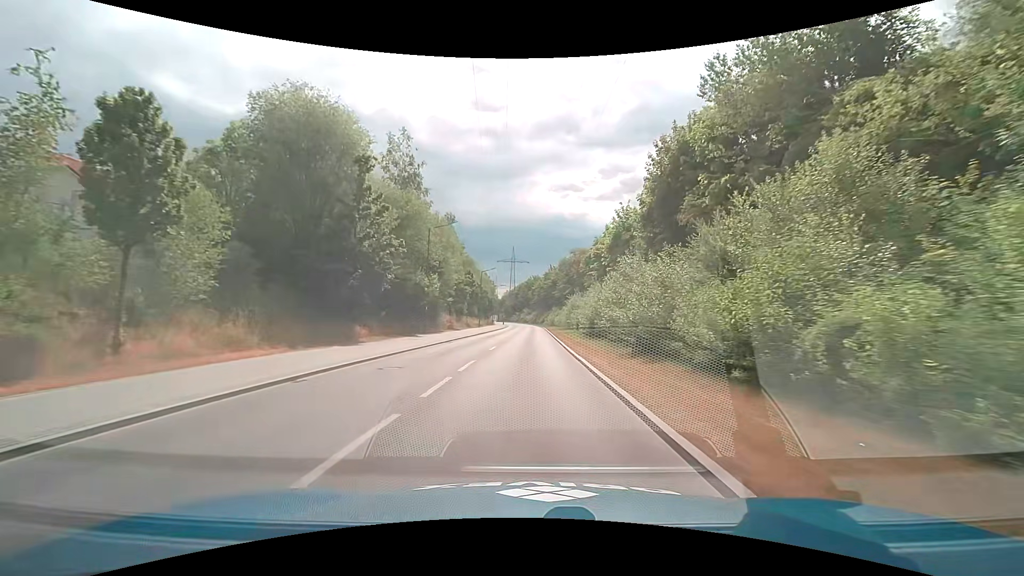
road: tertiary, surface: asphalt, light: Day
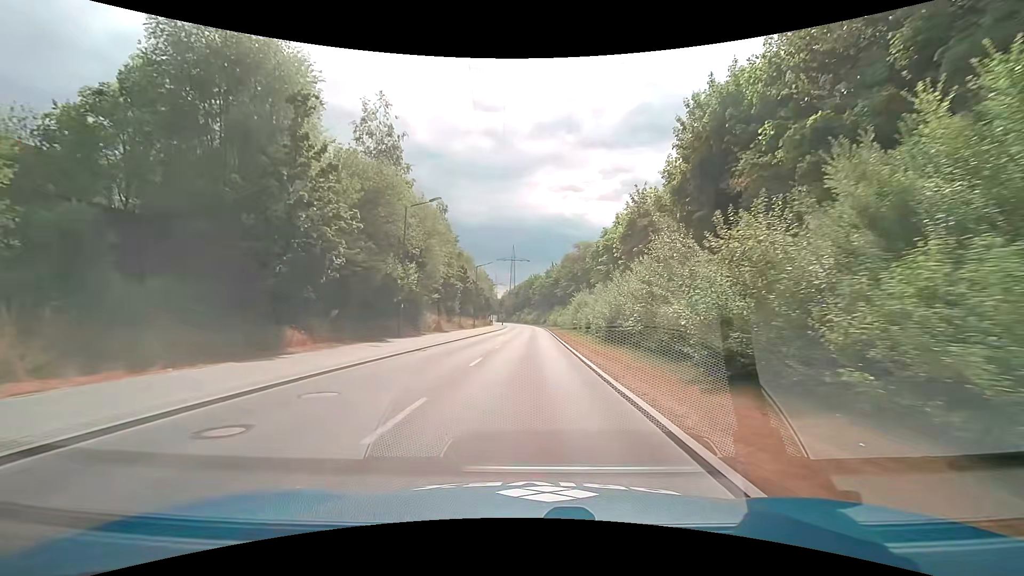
(0.0, +7.6) m; 0°
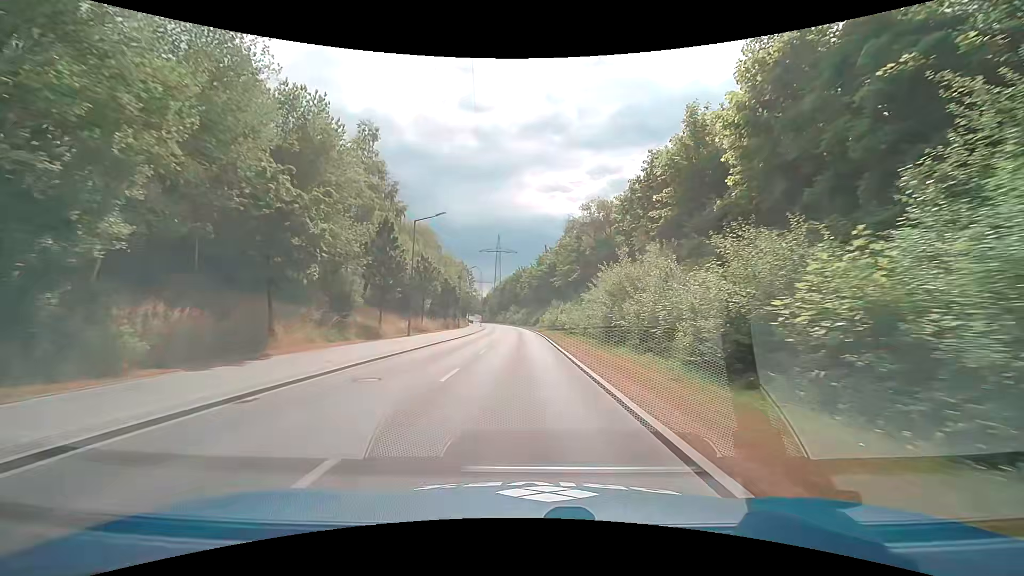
(+0.5, +30.6) m; +2°
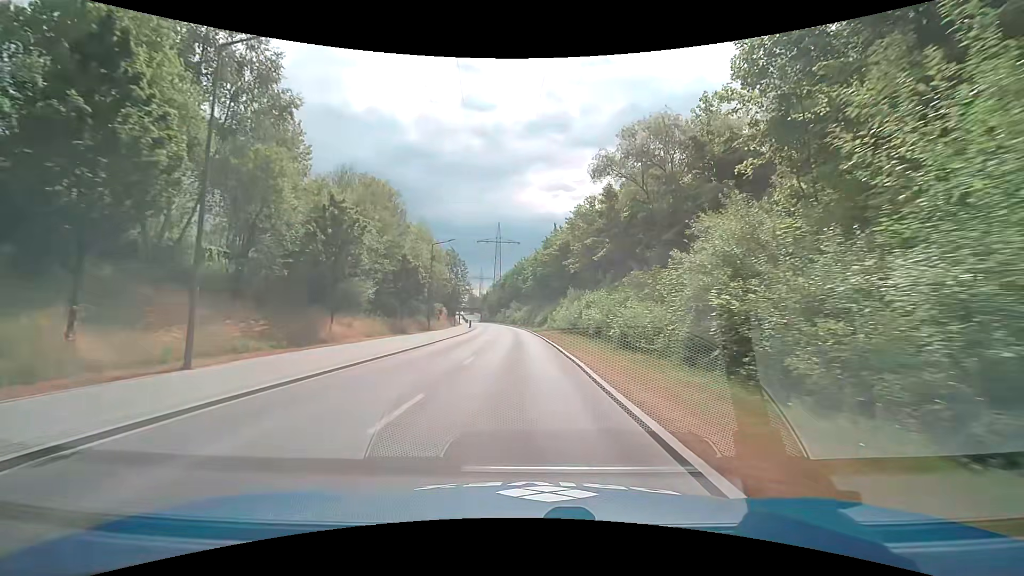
(-0.2, +23.1) m; -1°
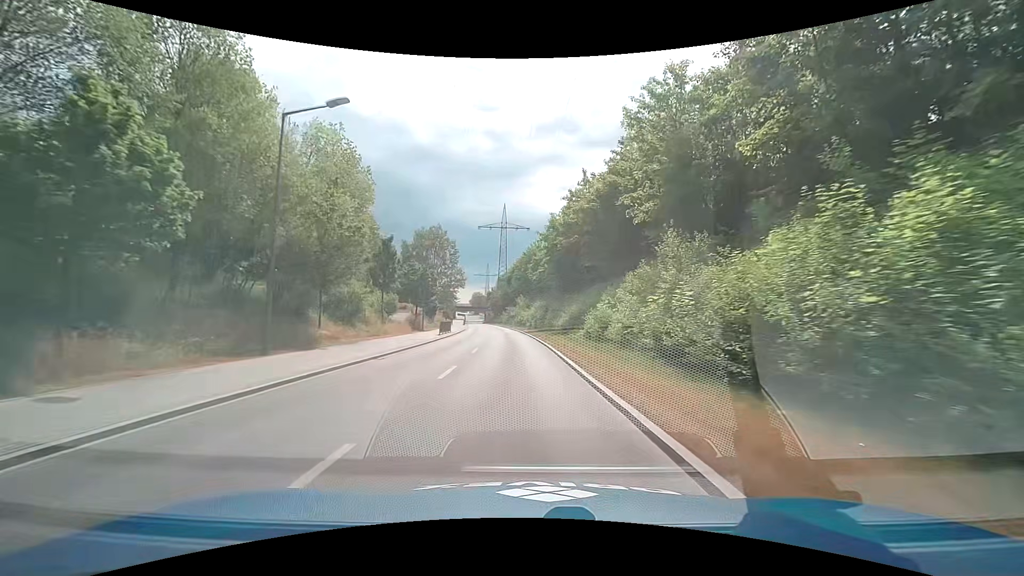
(-0.4, +30.5) m; -2°
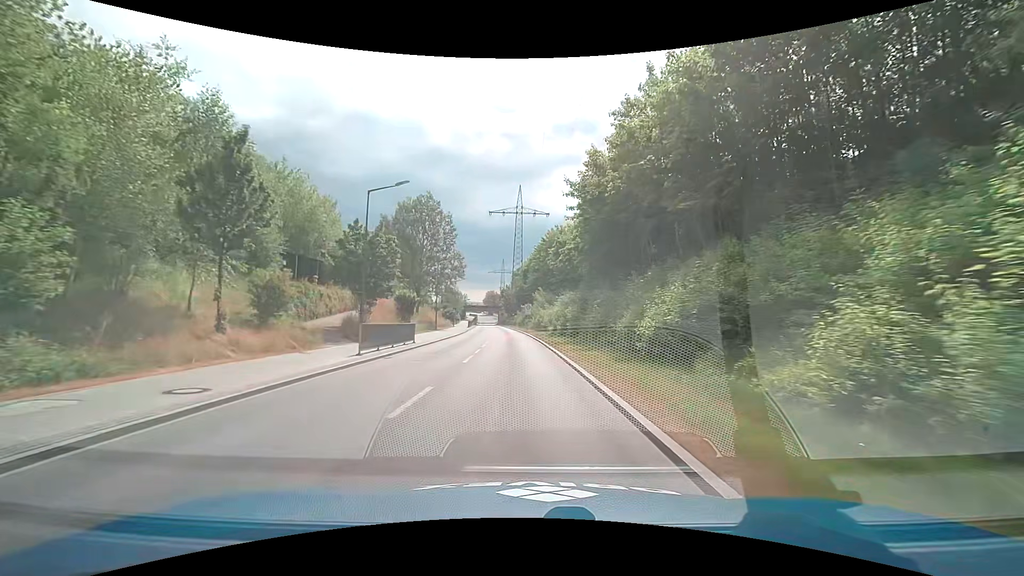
(-0.3, +22.5) m; -1°
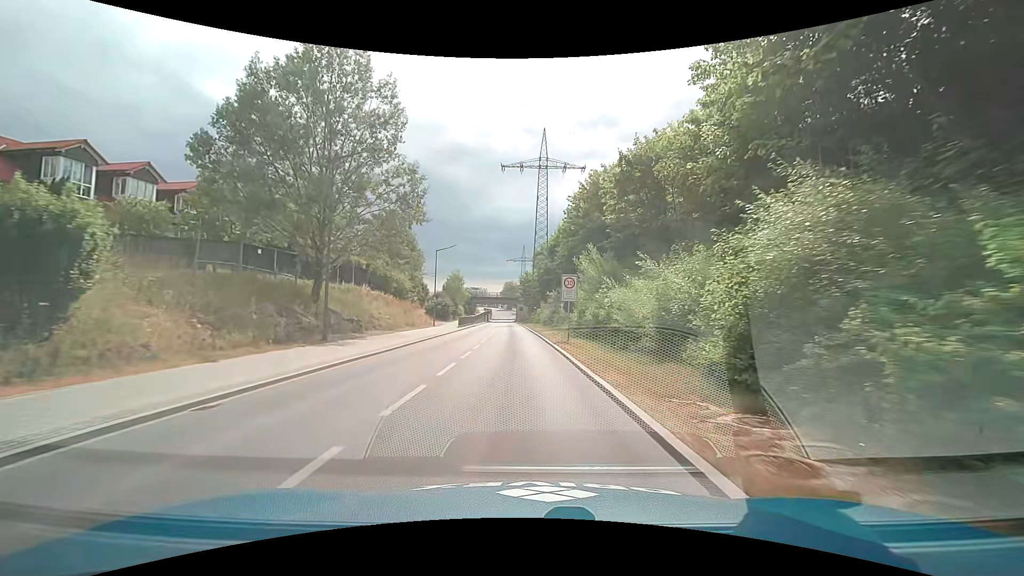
(-1.0, +36.4) m; -3°
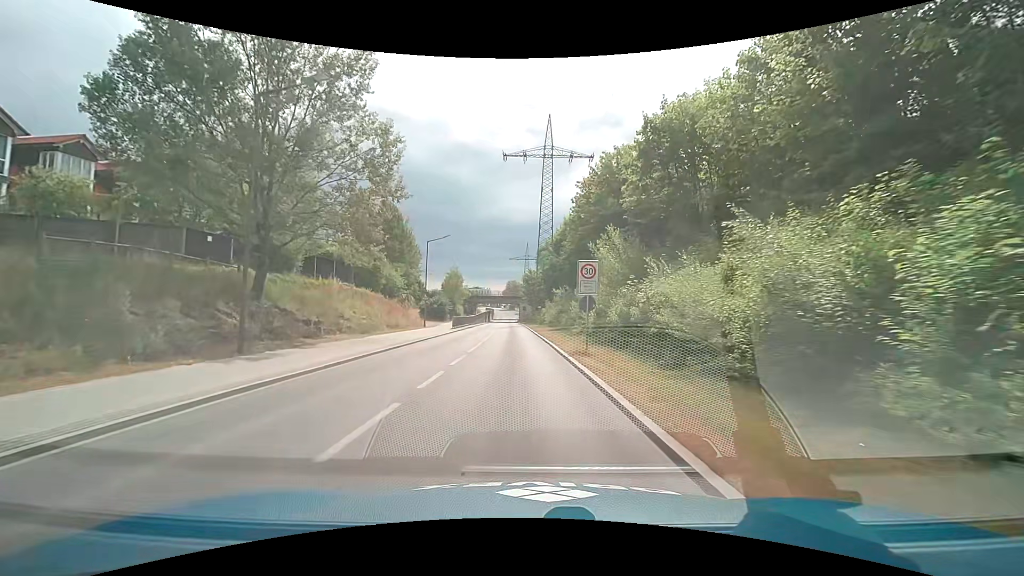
(0.0, +6.5) m; 0°
(0, +10) (0, +20) (-1, +30) (-1, +40) (-1, +50) (-2, +60) (-2, +70) (-2, +80) (-3, +90) (-3, +100) m
